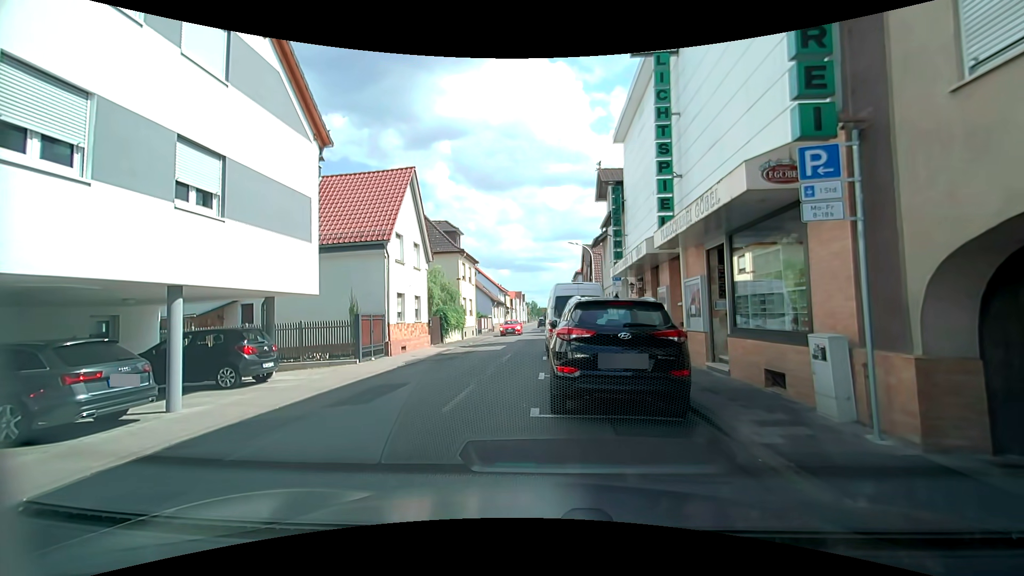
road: tertiary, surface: asphalt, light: Day
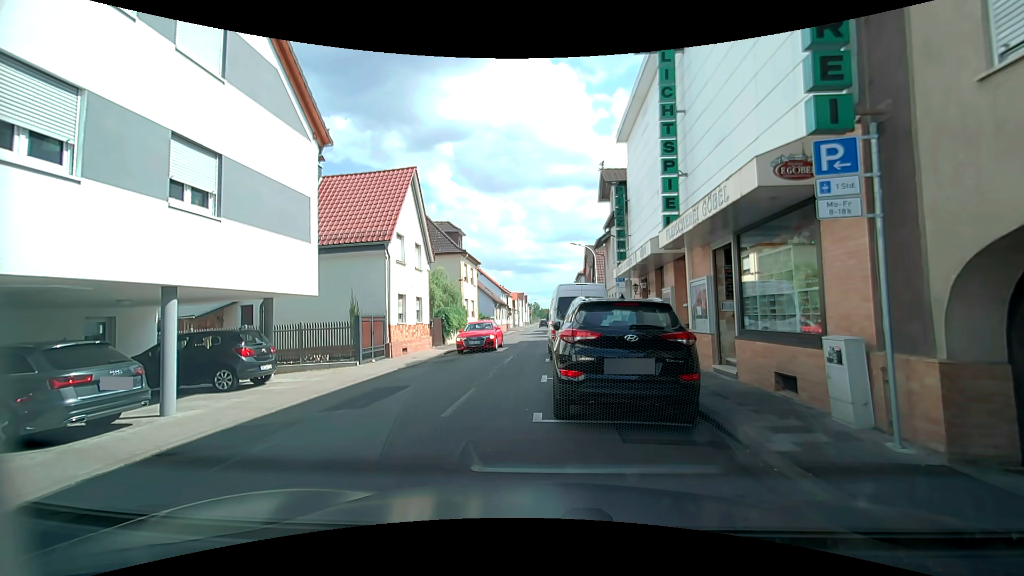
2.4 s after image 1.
(0.0, +0.3) m; 0°
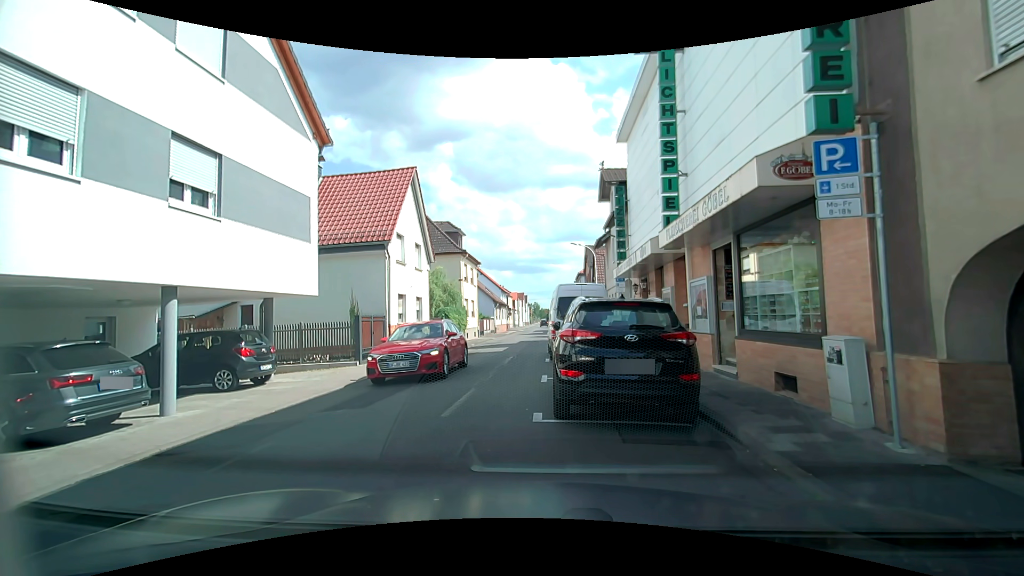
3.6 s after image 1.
(0.0, 0.0) m; 0°
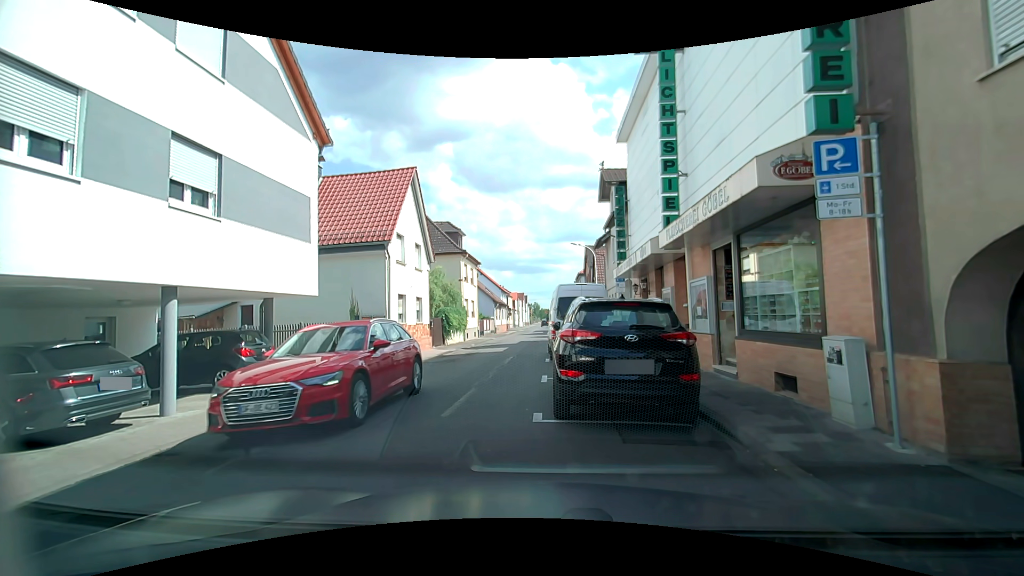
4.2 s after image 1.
(0.0, 0.0) m; 0°
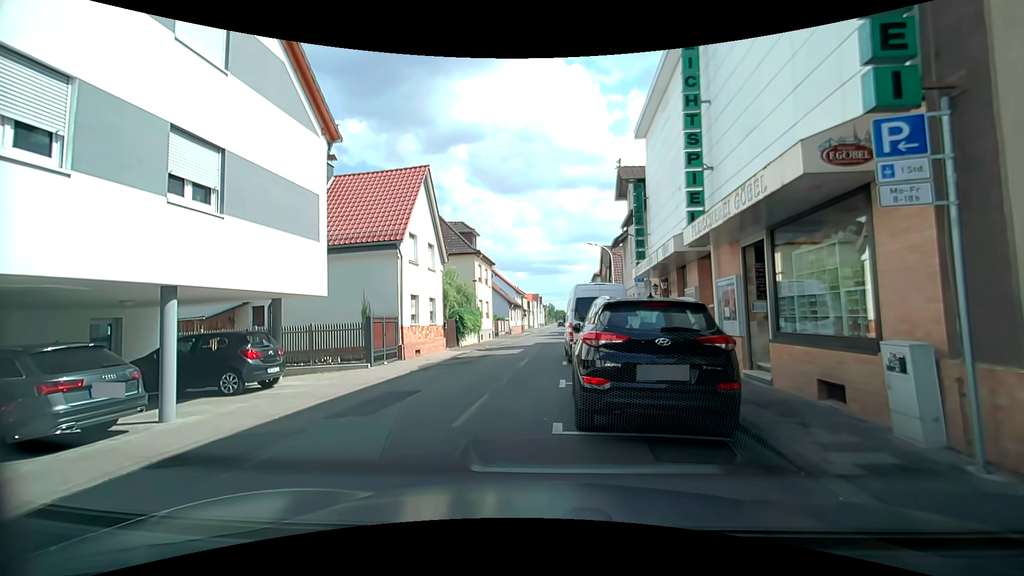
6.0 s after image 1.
(0.0, +0.6) m; 0°
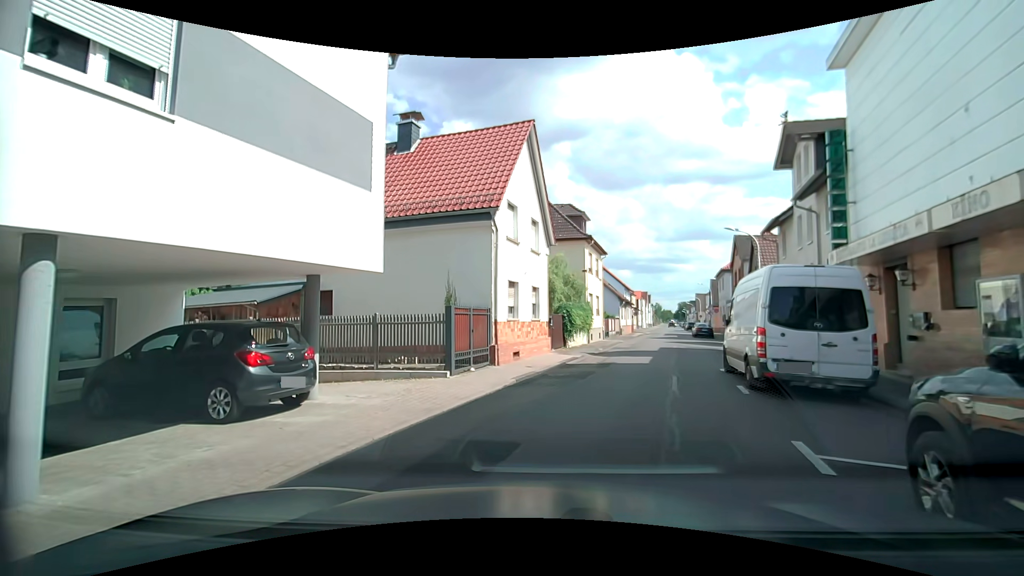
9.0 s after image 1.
(-1.0, +5.4) m; -13°
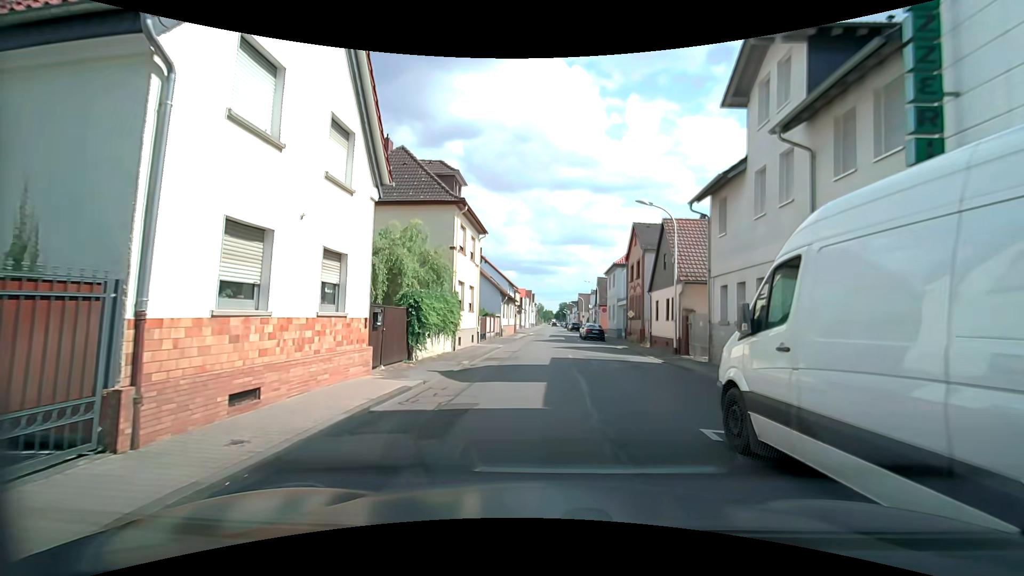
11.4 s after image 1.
(+1.5, +9.6) m; +10°
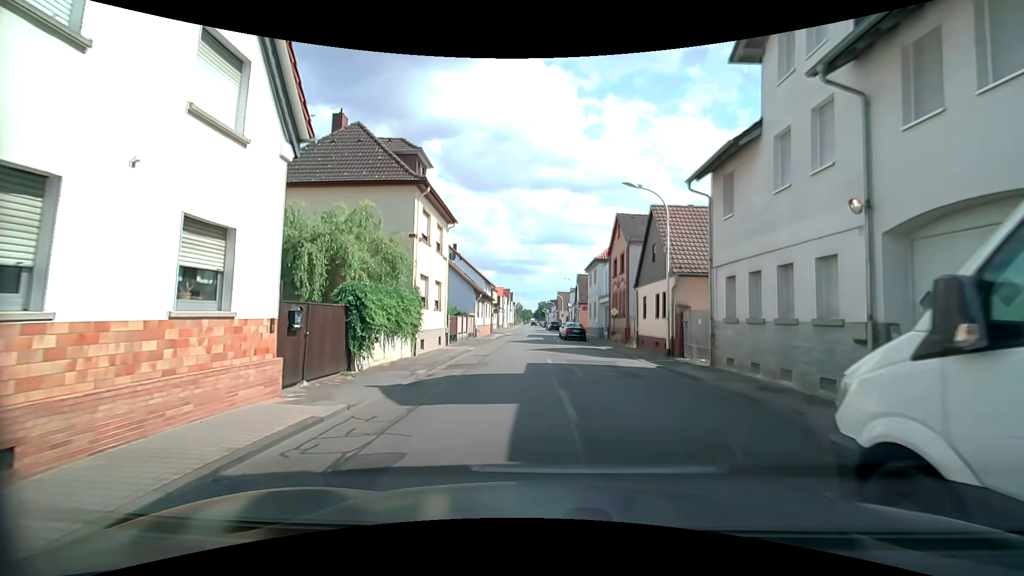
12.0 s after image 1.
(0.0, +3.2) m; +2°
(0, +10) (0, +20) (0, +30) (0, +40) (-1, +50) (-1, +60) (-1, +70) (-1, +80) (-1, +90) (-2, +100) m
